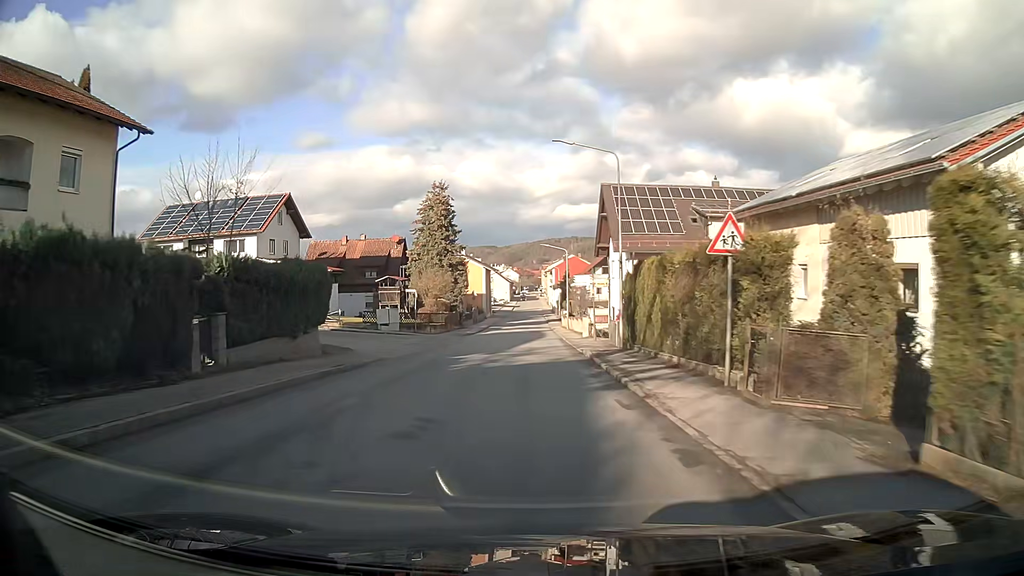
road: tertiary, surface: asphalt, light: Day
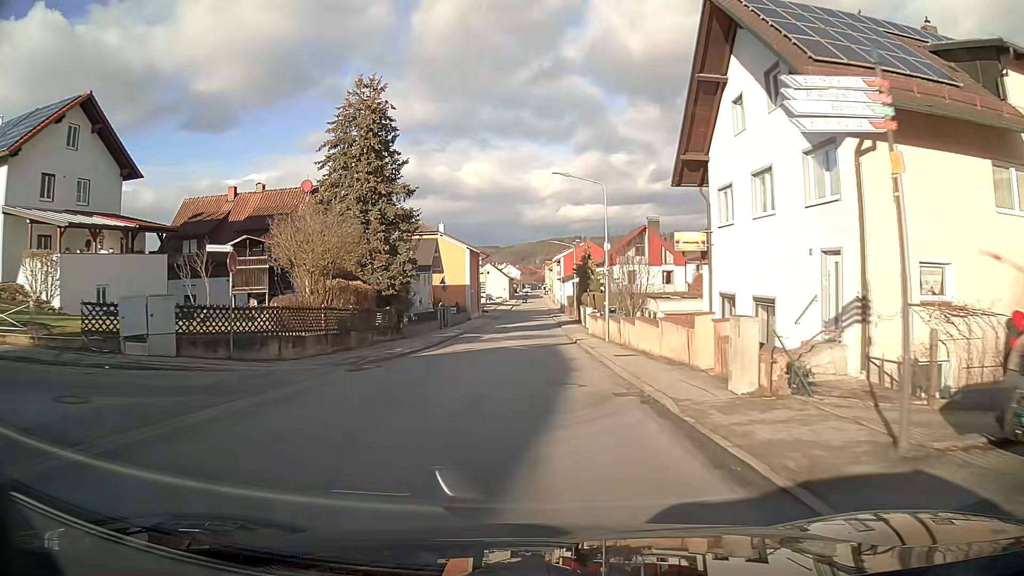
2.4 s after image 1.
(-0.1, +30.5) m; 0°
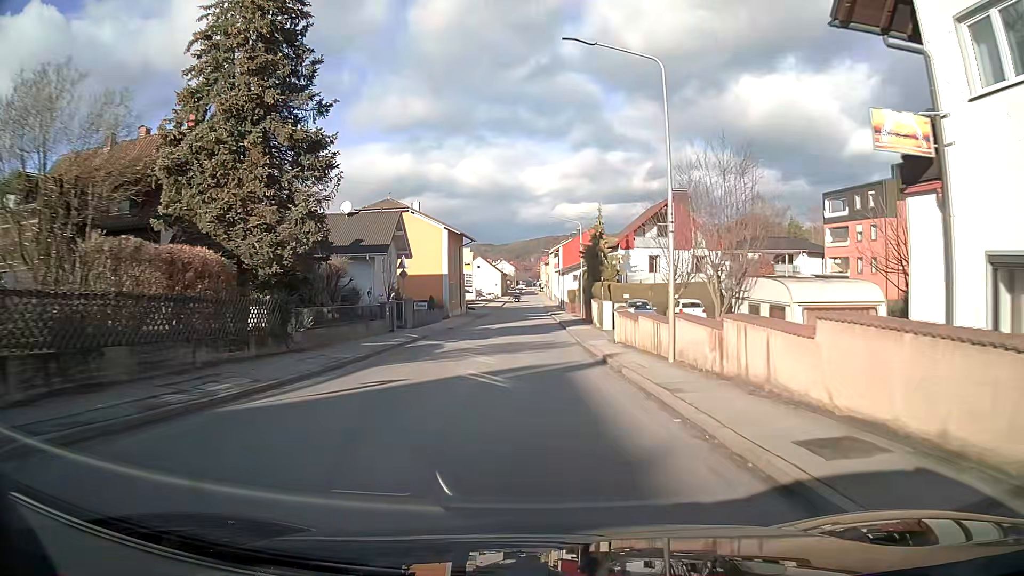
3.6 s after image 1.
(+0.1, +15.2) m; +1°
(0, +10) (0, +20) (0, +30) (0, +40) (0, +50) (0, +60) (0, +70) (0, +80) (0, +90) (0, +100) m
